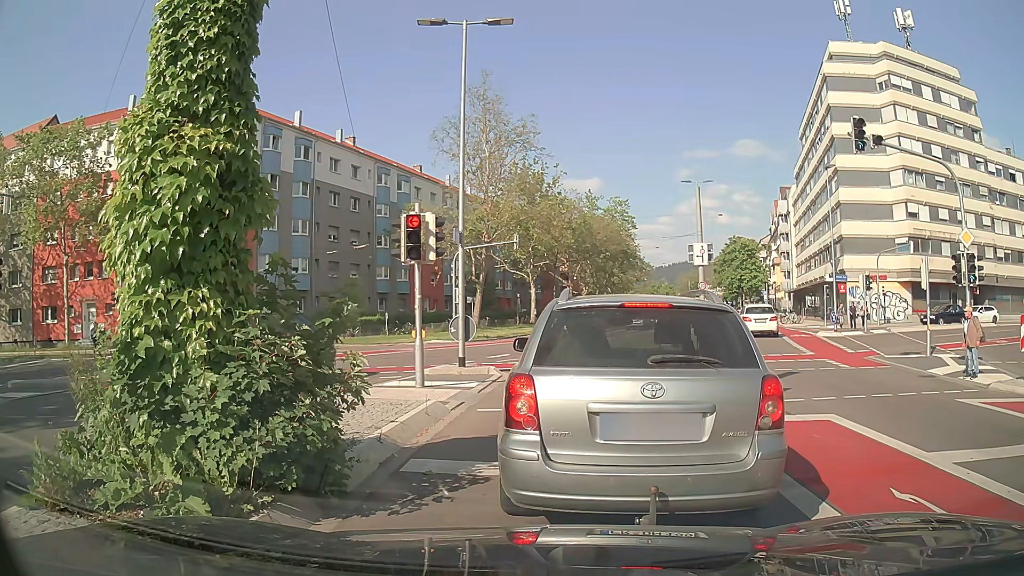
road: secondary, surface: asphalt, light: Day
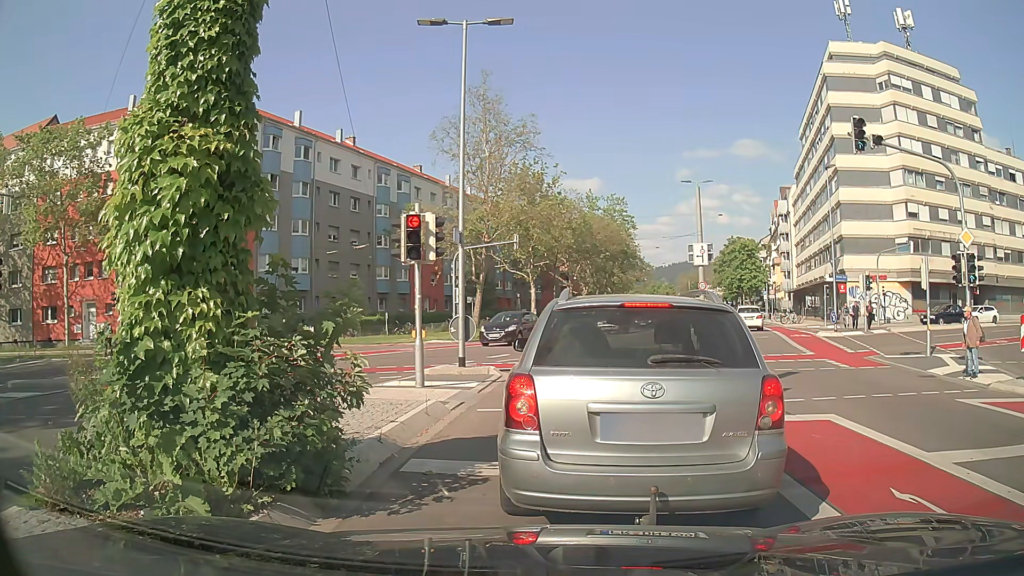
(0.0, 0.0) m; 0°
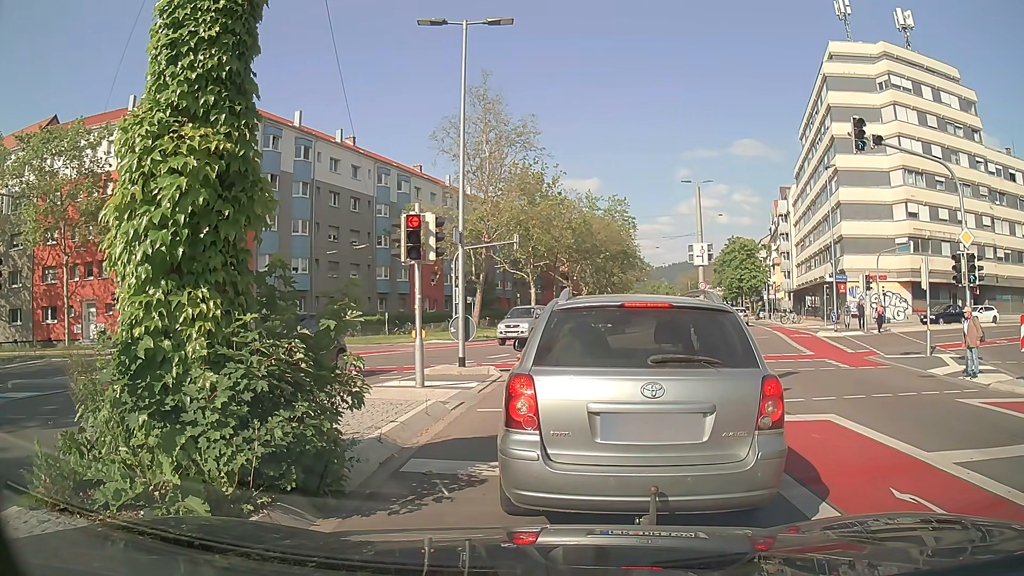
(0.0, 0.0) m; 0°
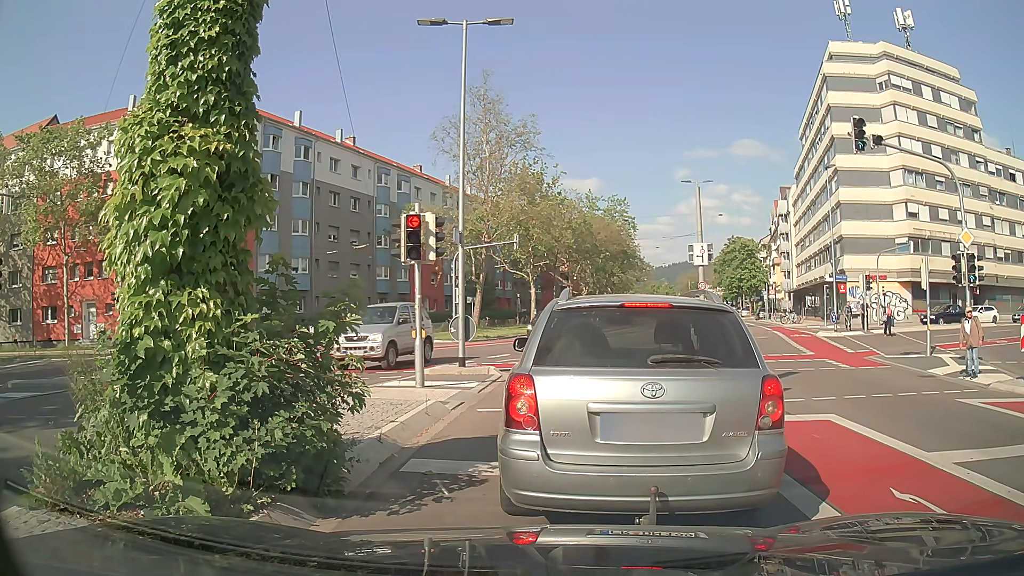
(0.0, 0.0) m; 0°
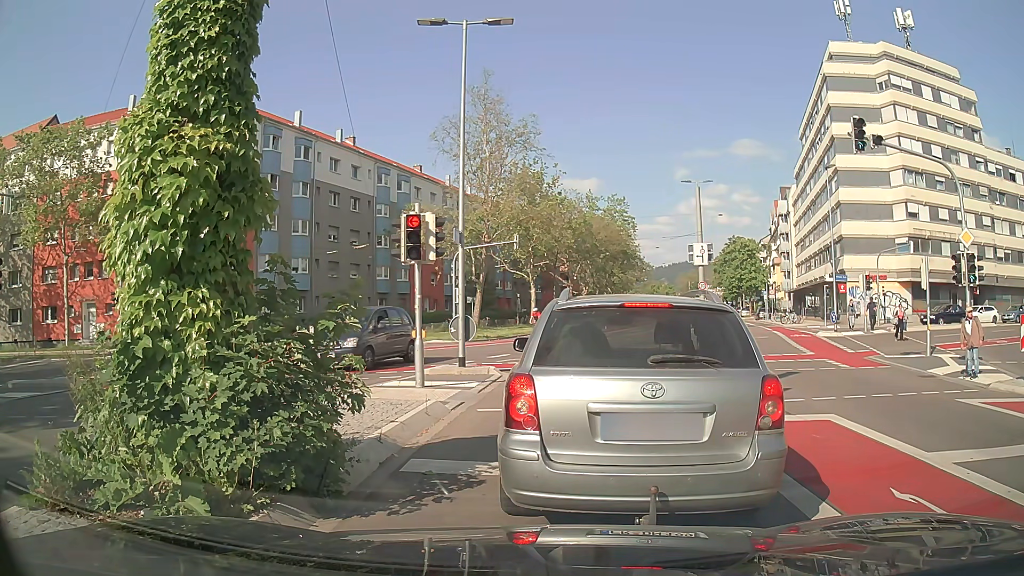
(0.0, 0.0) m; 0°
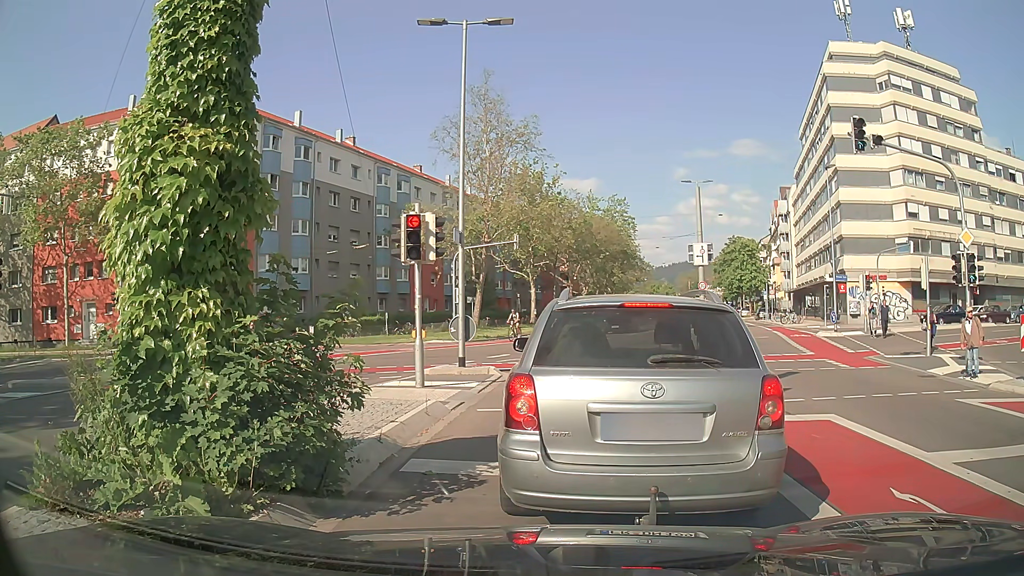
(0.0, 0.0) m; 0°
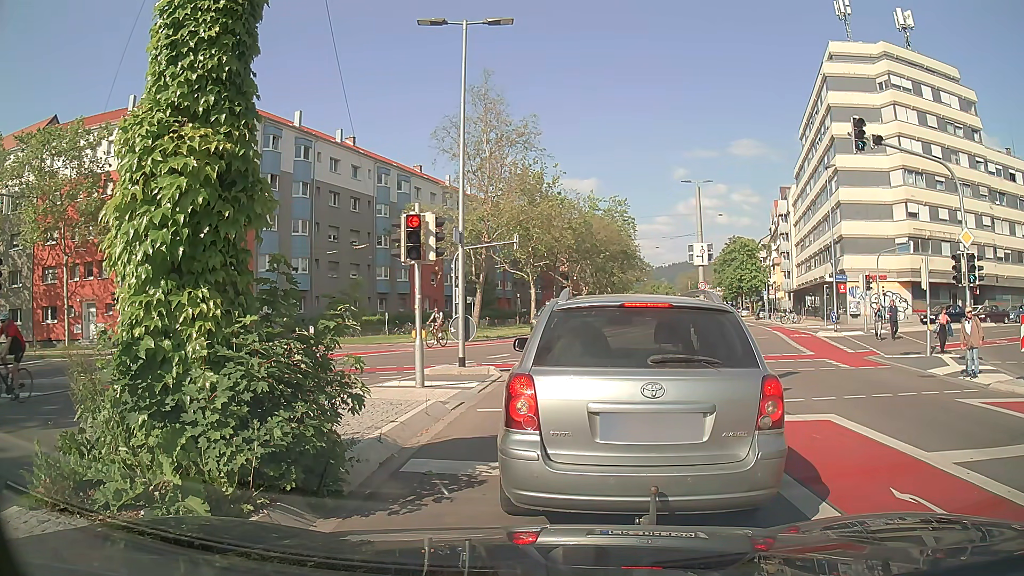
(0.0, 0.0) m; 0°
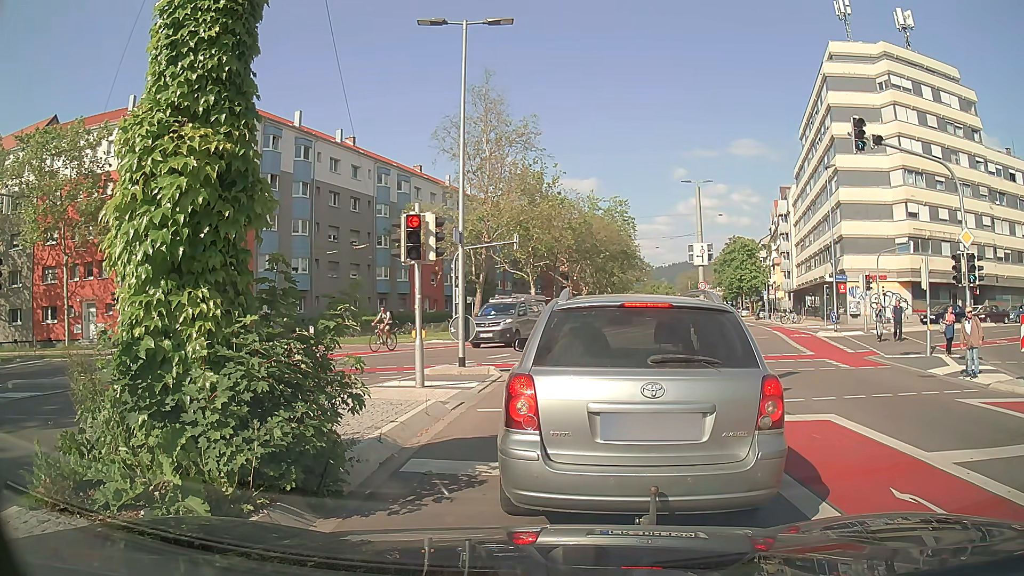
(0.0, 0.0) m; 0°
